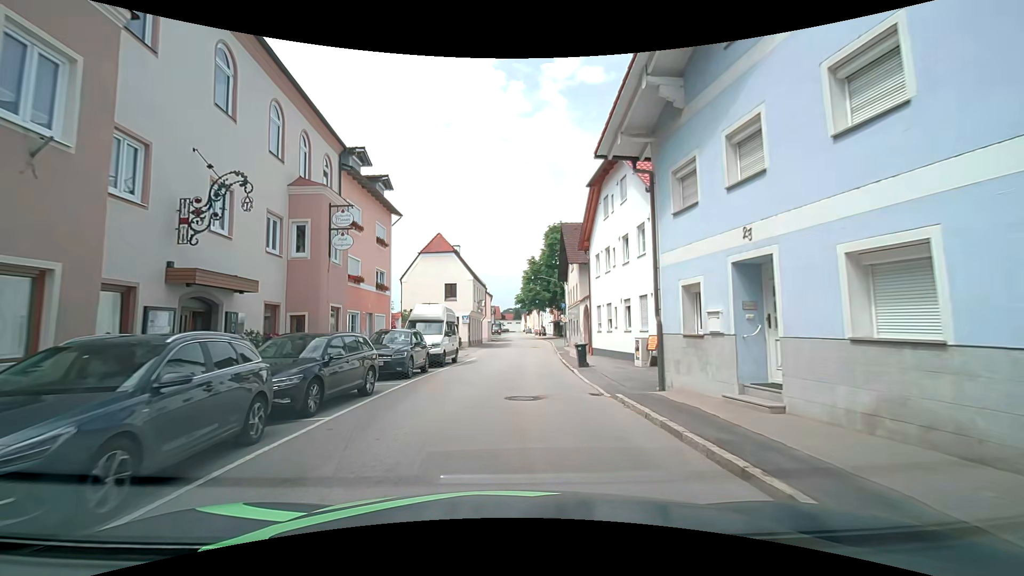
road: secondary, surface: asphalt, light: Day
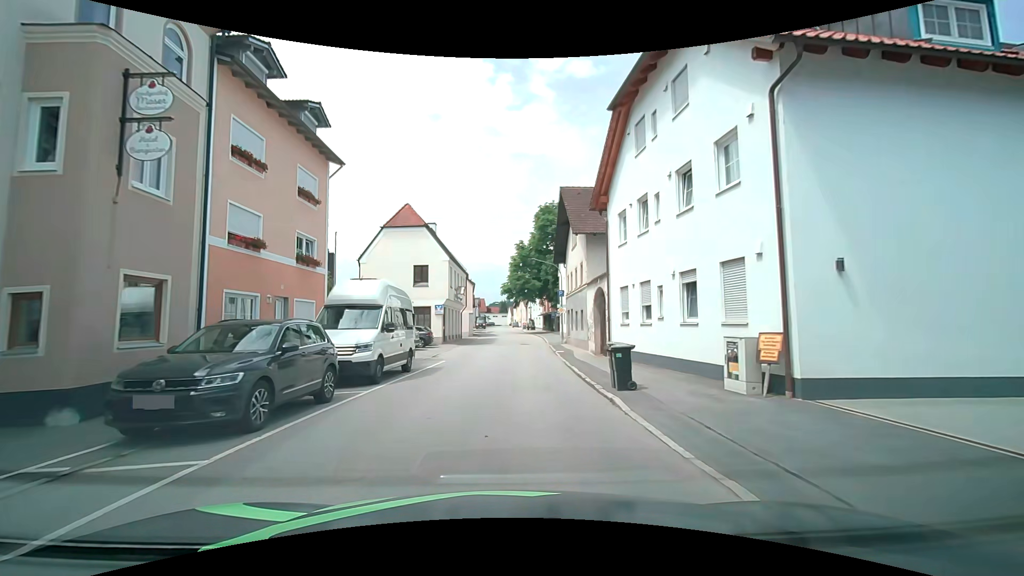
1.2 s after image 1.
(0.0, +9.1) m; -1°
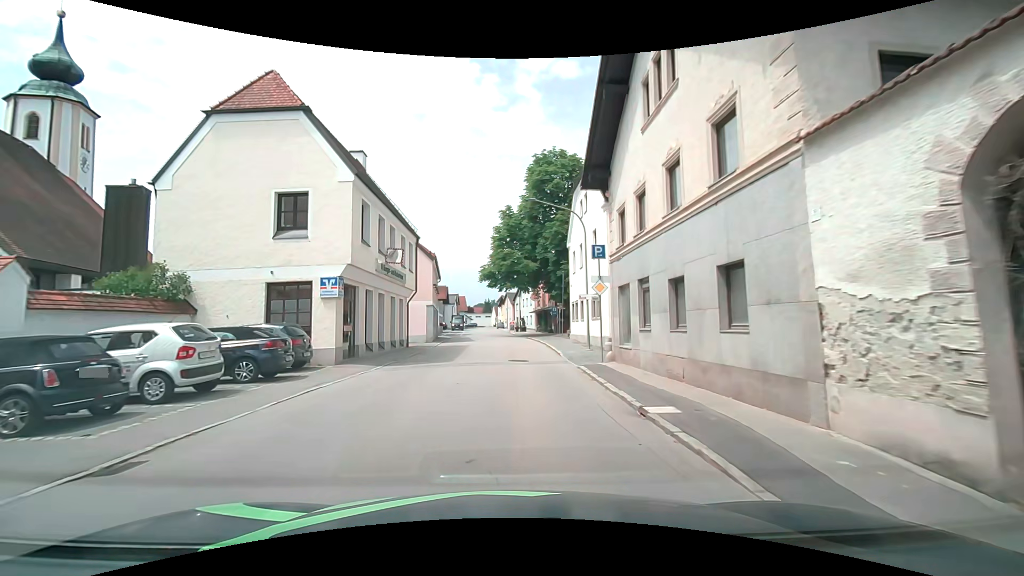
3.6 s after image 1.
(+1.1, +20.8) m; +4°
(0, +10) (0, +20) (0, +30) (0, +40) (0, +50) (-1, +60) (-1, +70) (-1, +80) (-2, +90) (-2, +100) m
